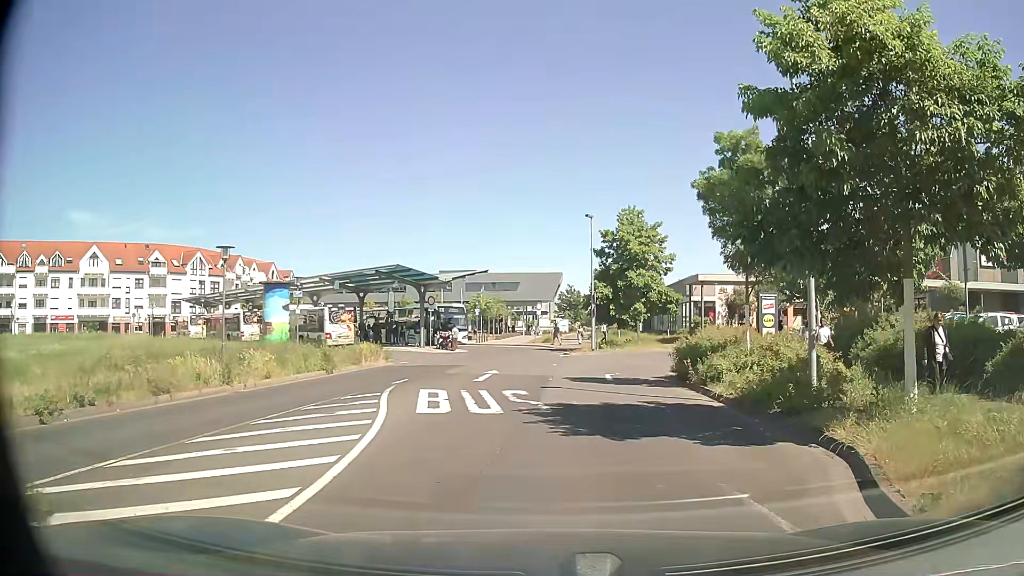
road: residential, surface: asphalt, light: Day
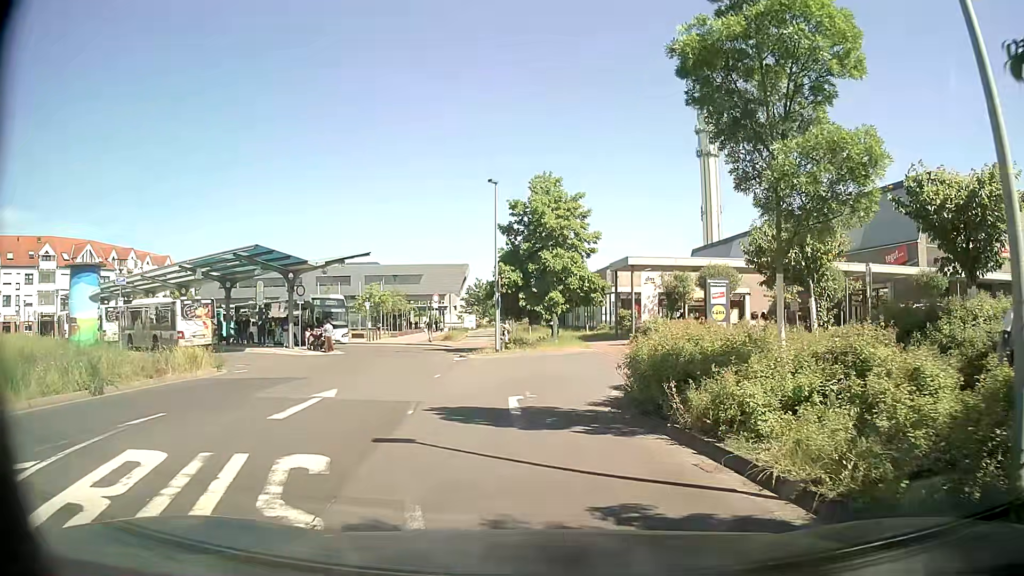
(+0.6, +8.3) m; +7°
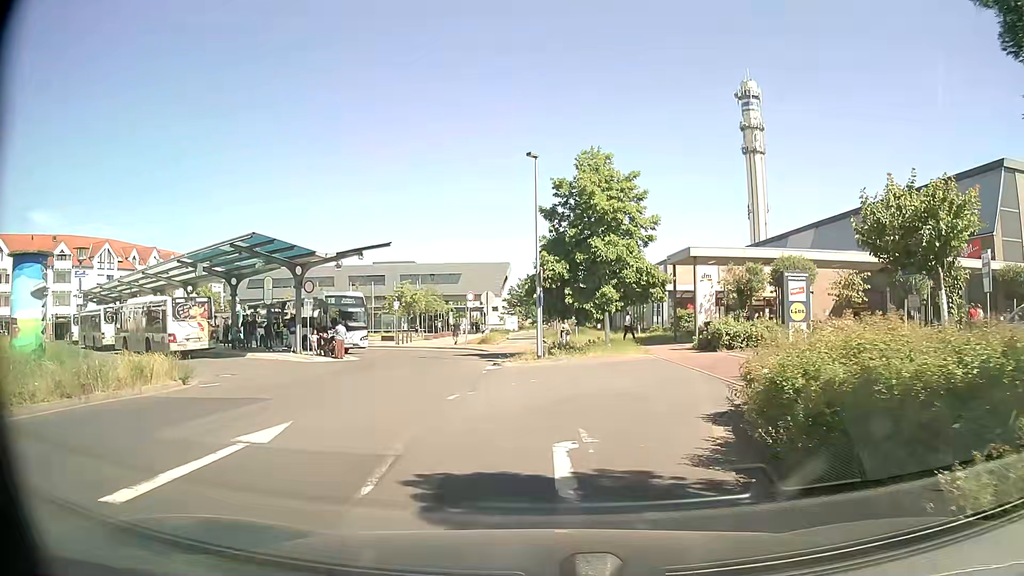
(-0.1, +5.0) m; -2°
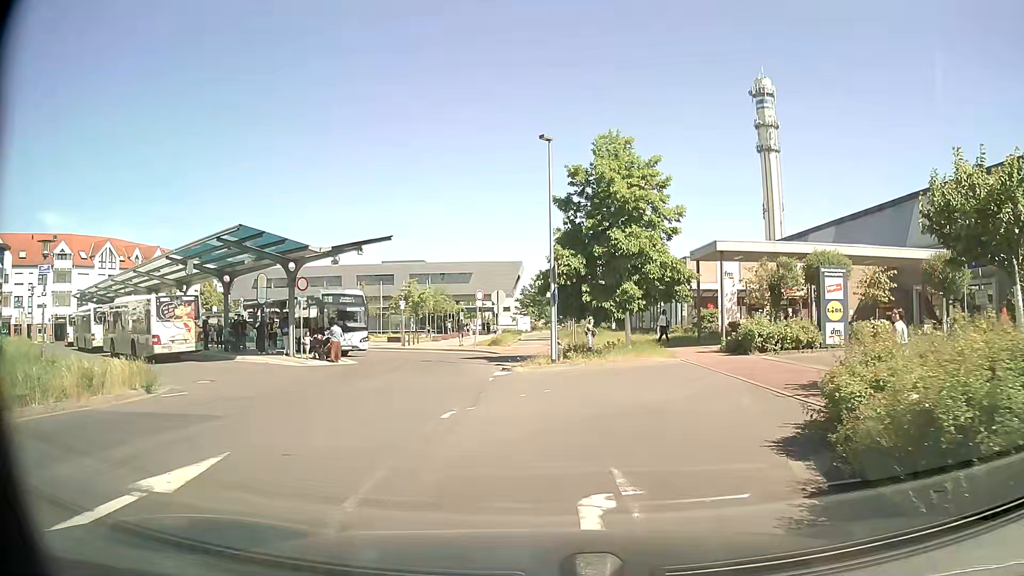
(-0.1, +2.5) m; -2°
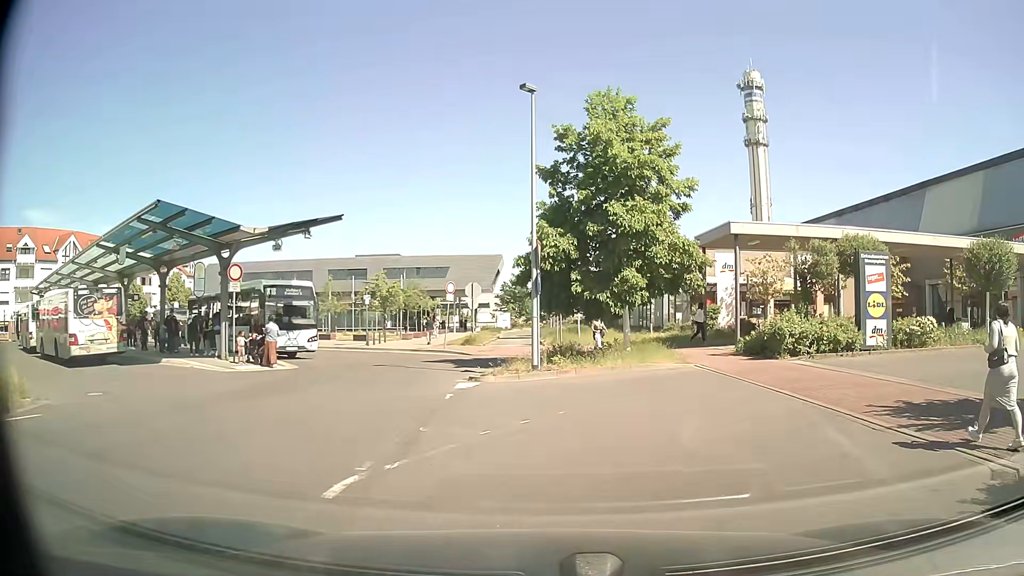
(0.0, +4.8) m; +2°
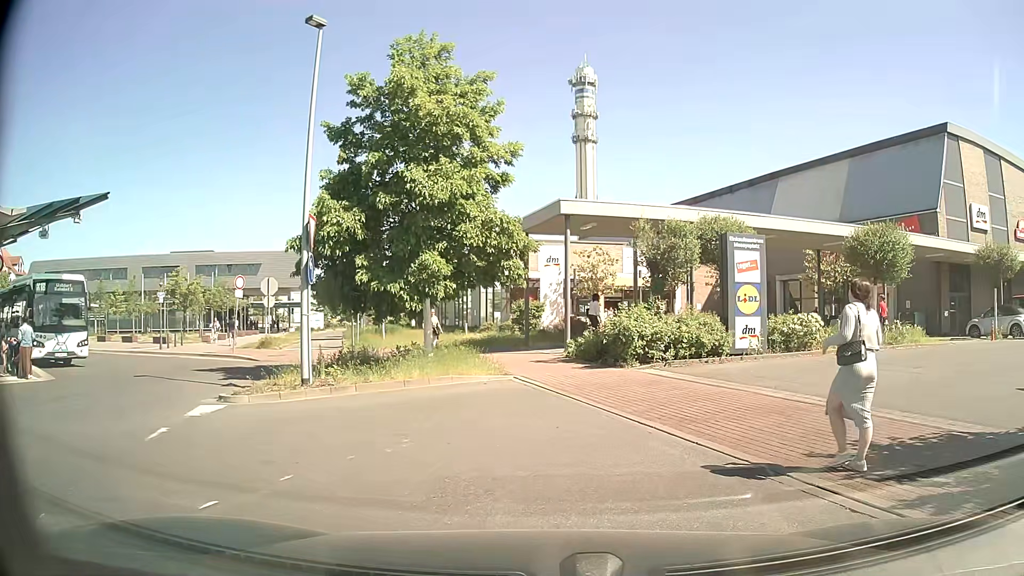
(+0.3, +4.0) m; +12°
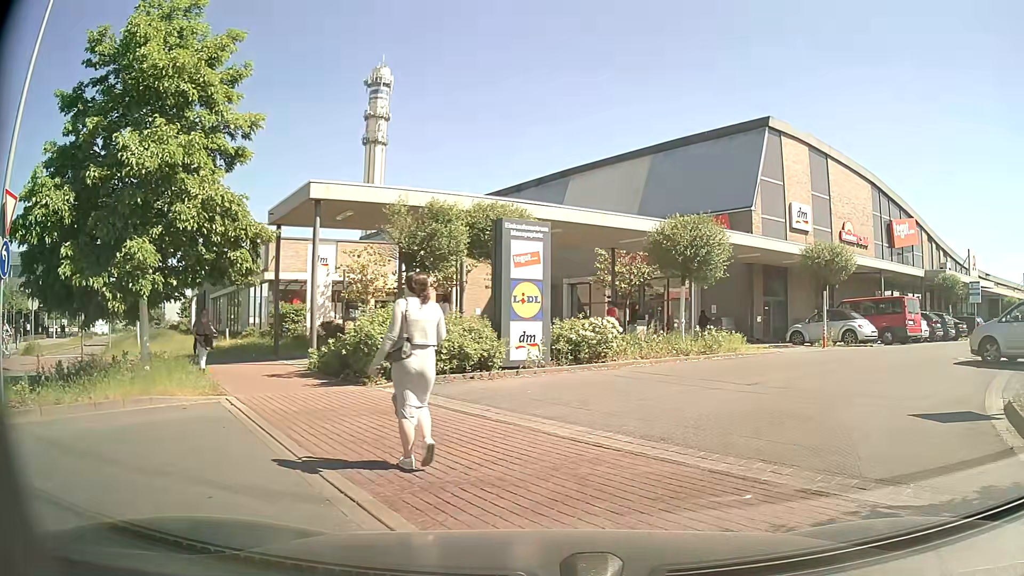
(+0.5, +3.3) m; +19°
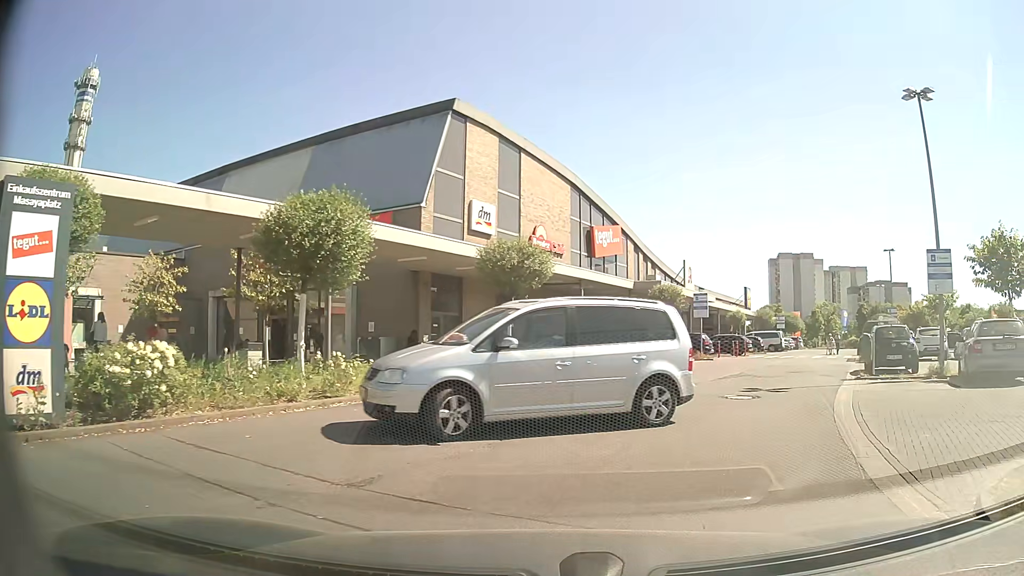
(+1.7, +6.2) m; +30°
